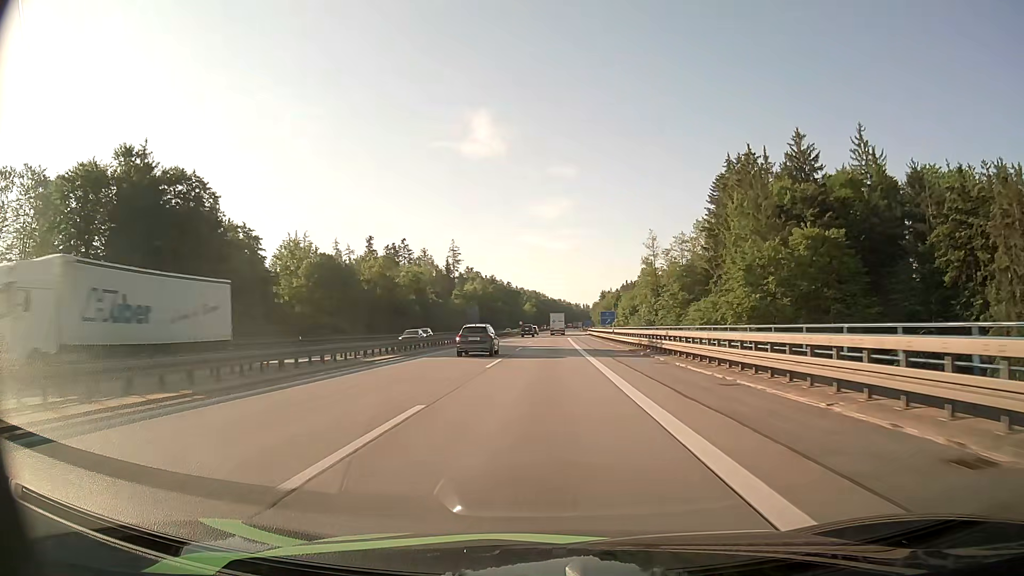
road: motorway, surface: asphalt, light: Day
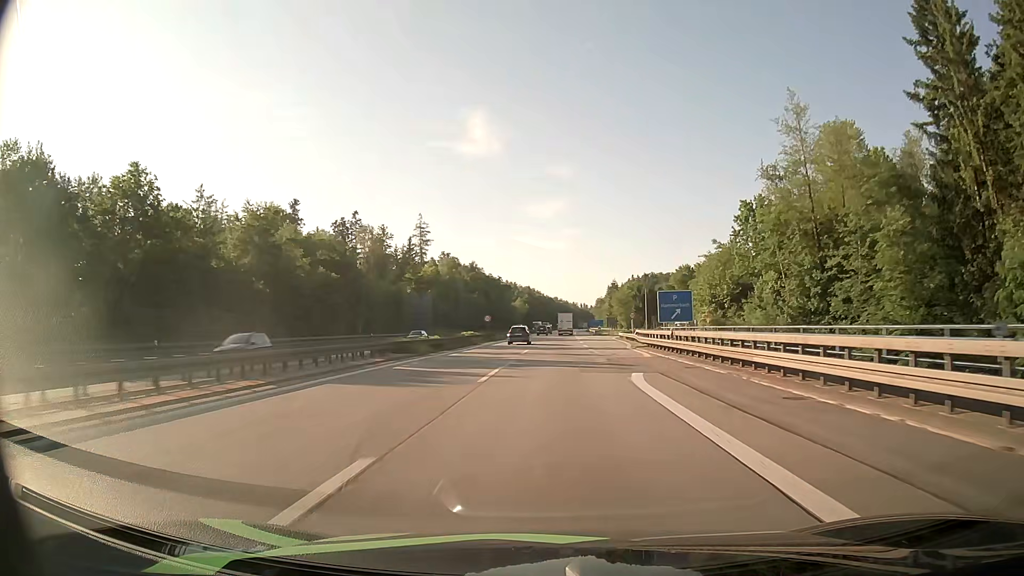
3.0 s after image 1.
(+0.3, +72.0) m; +1°
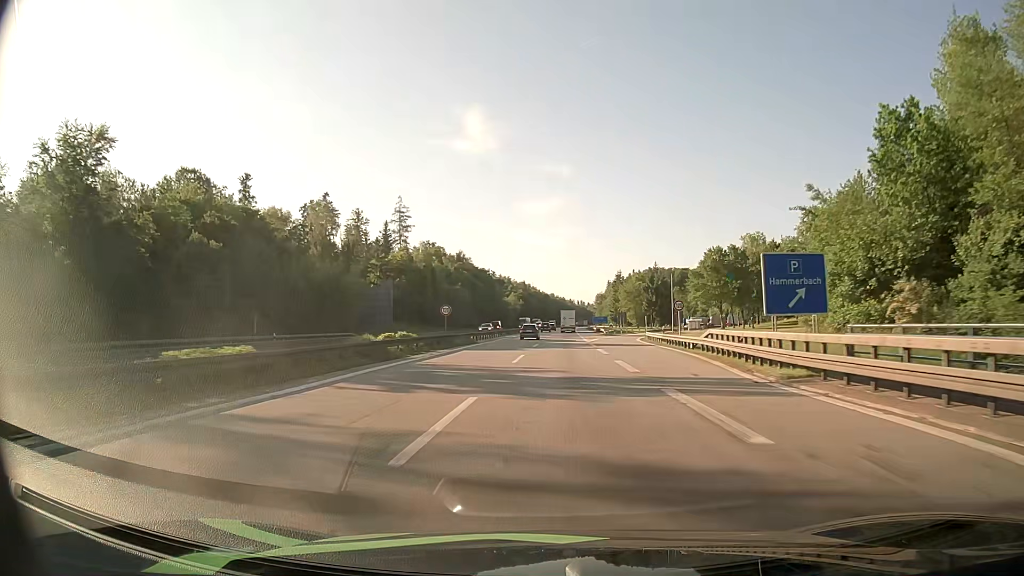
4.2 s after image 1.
(0.0, +28.7) m; 0°
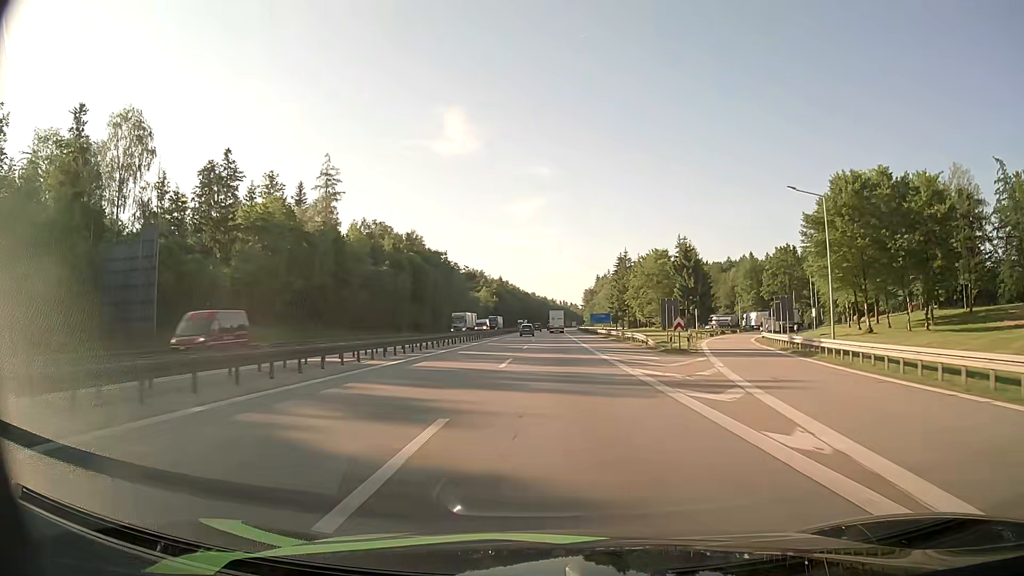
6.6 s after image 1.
(+1.0, +57.0) m; +2°
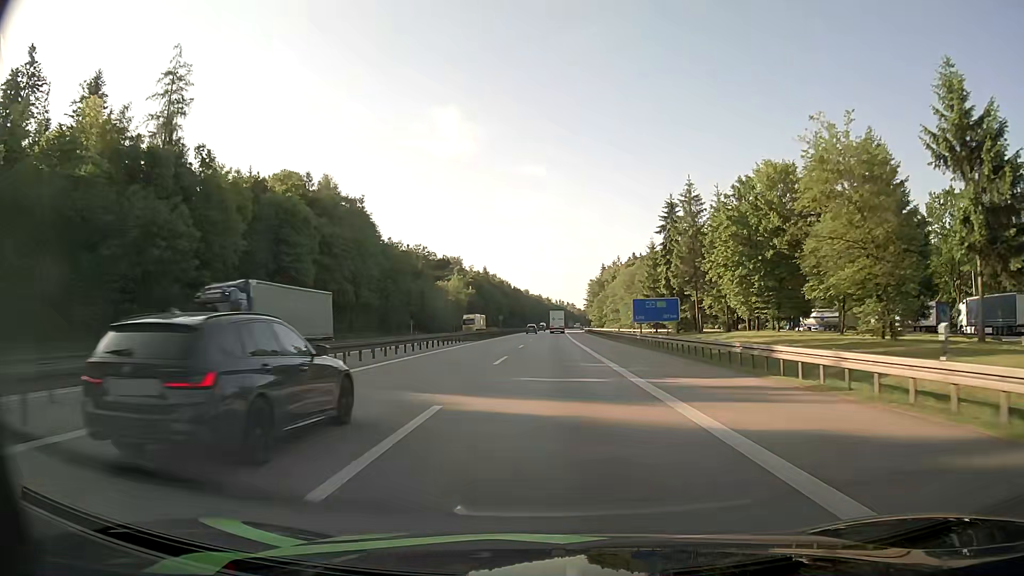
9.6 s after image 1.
(+0.5, +71.4) m; 0°
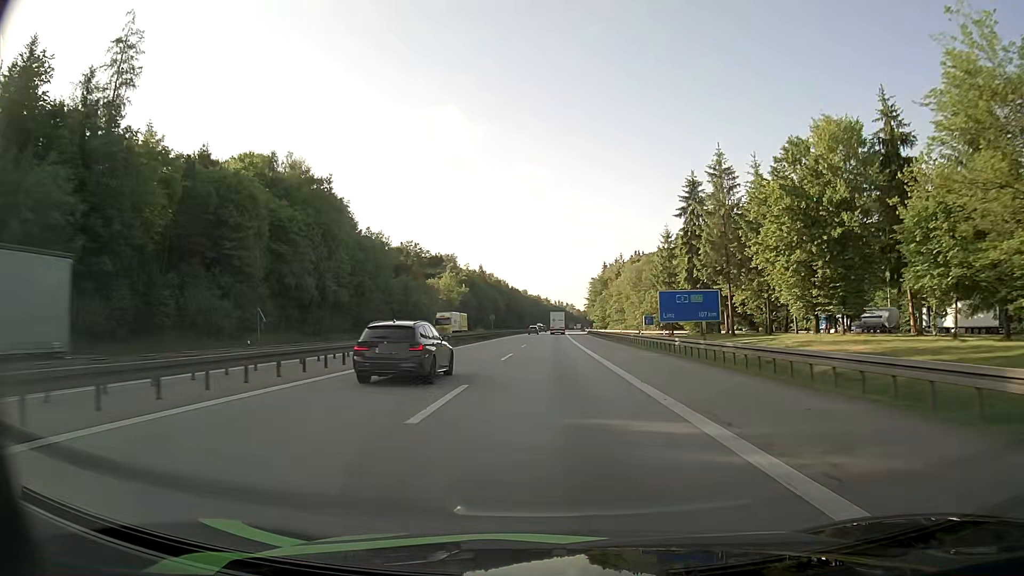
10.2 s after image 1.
(0.0, +14.1) m; 0°
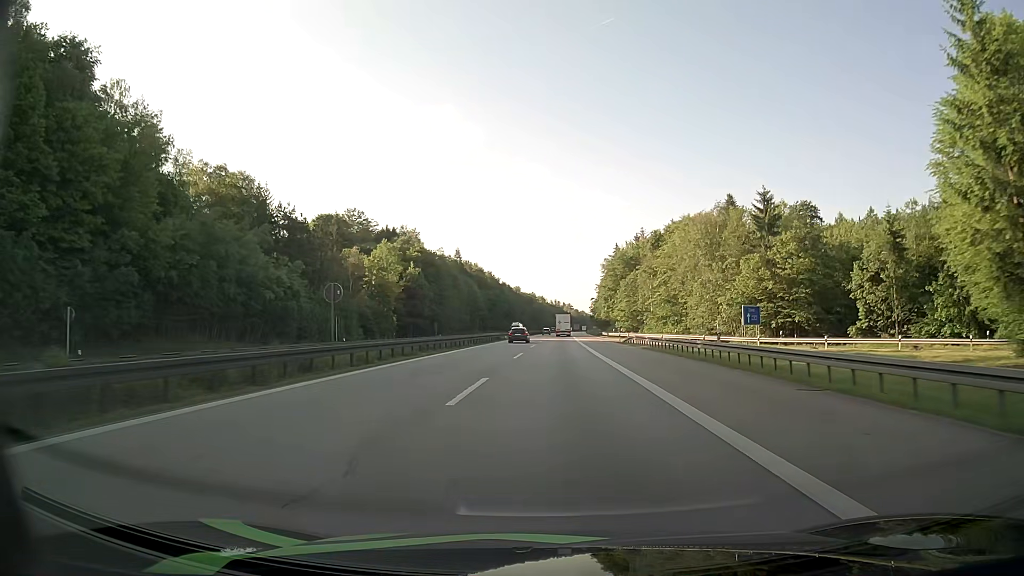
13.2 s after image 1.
(+0.1, +70.0) m; 0°
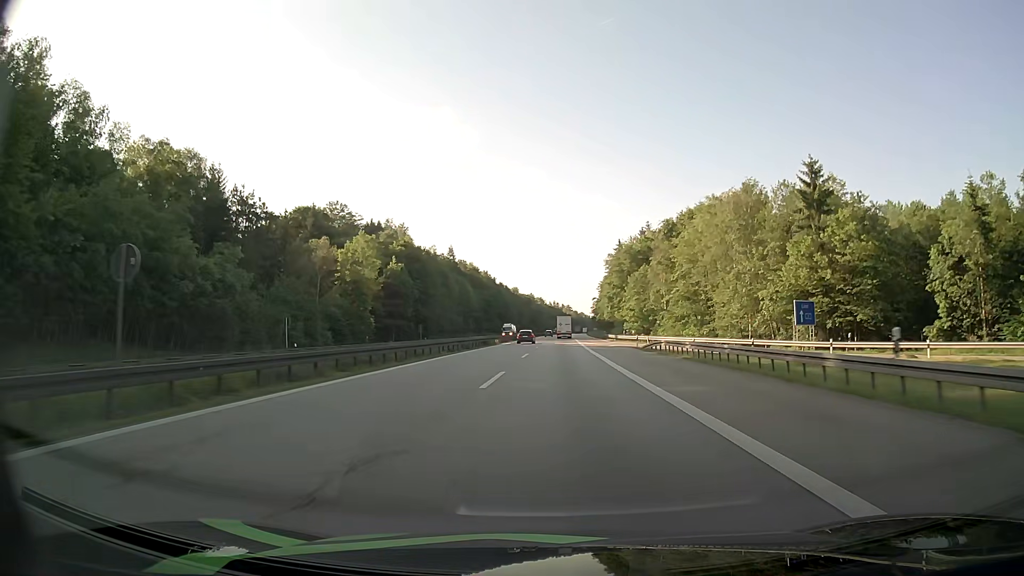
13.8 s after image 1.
(0.0, +14.1) m; 0°
(0, +10) (0, +20) (0, +30) (0, +40) (+1, +50) (+1, +60) (+1, +70) (+2, +80) (+2, +90) (+2, +100) m
